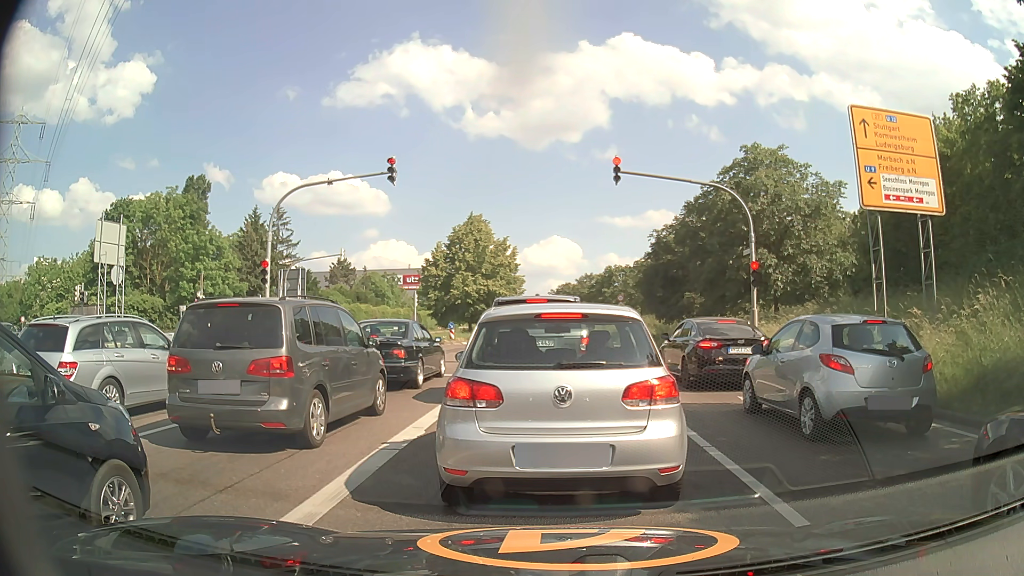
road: primary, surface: asphalt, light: Day
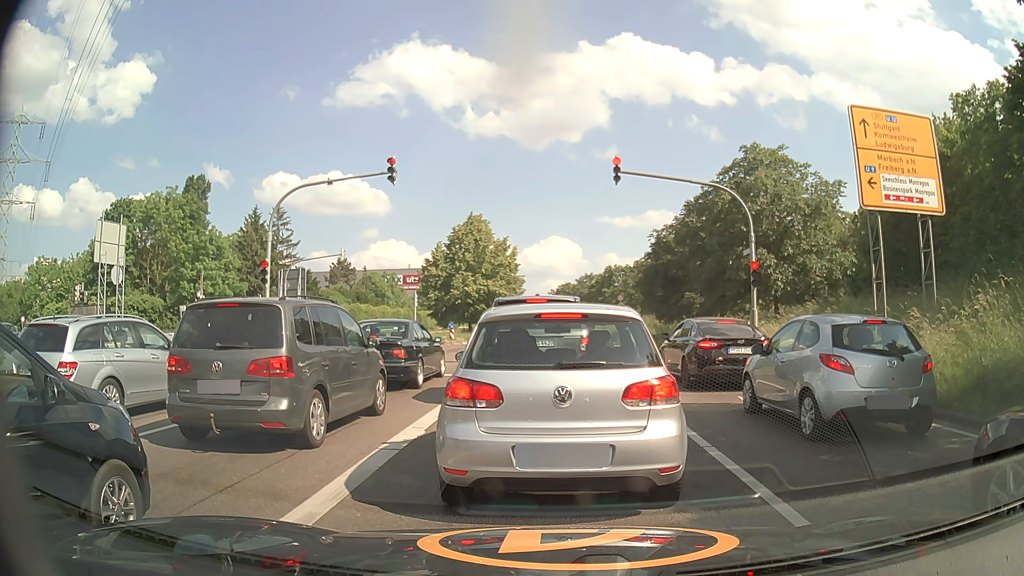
(0.0, 0.0) m; 0°
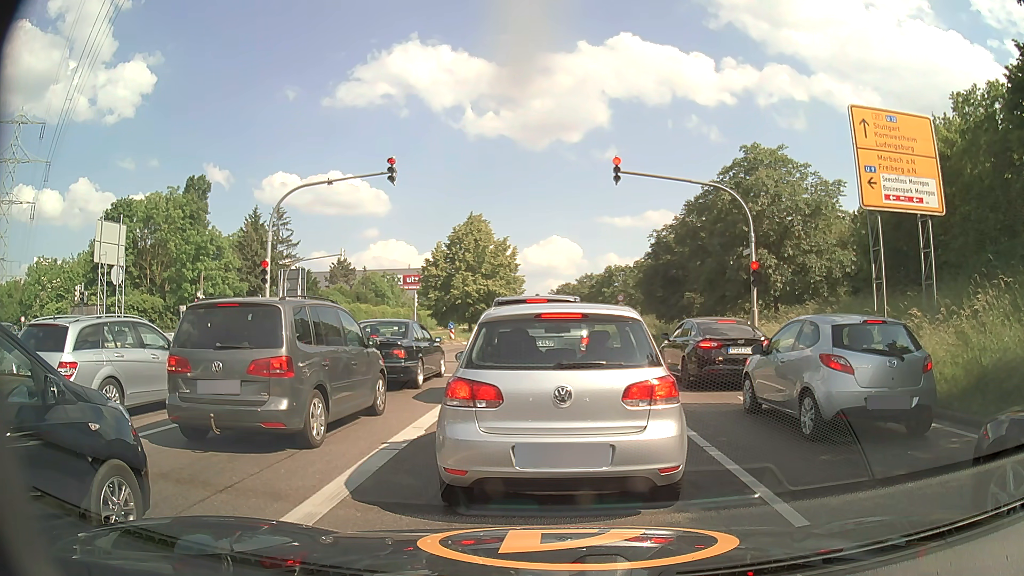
(0.0, 0.0) m; 0°
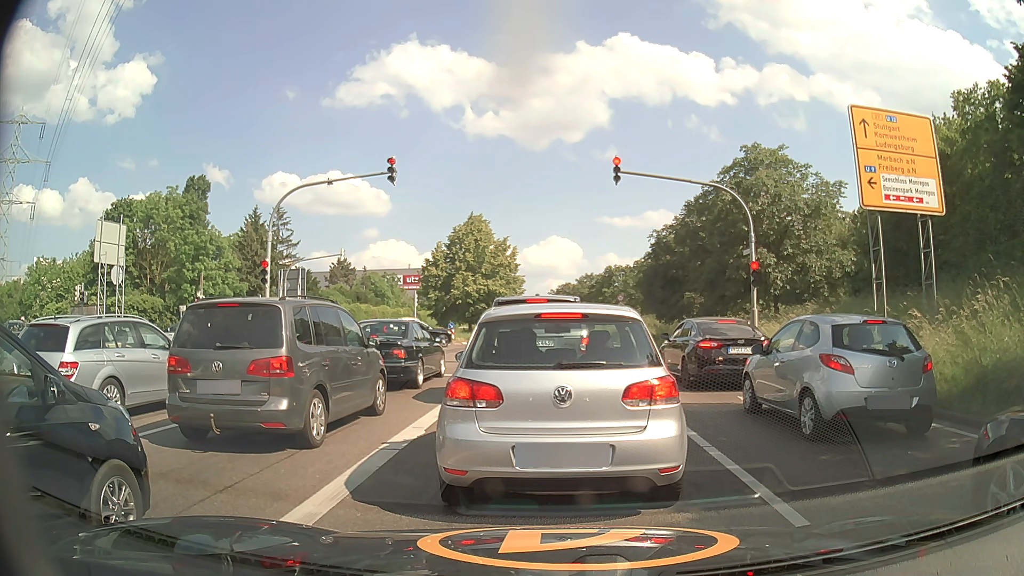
(0.0, 0.0) m; 0°
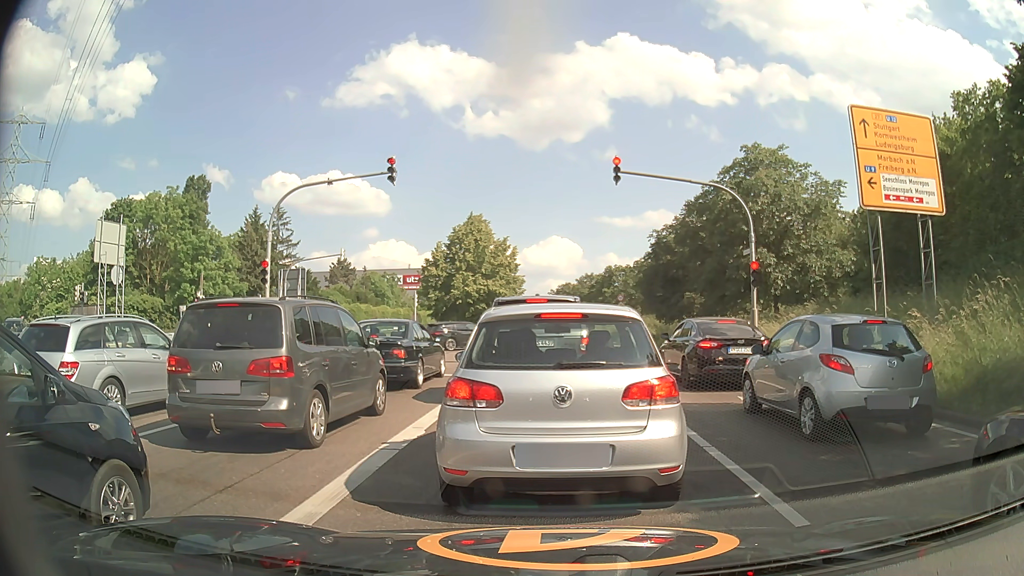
(0.0, 0.0) m; 0°
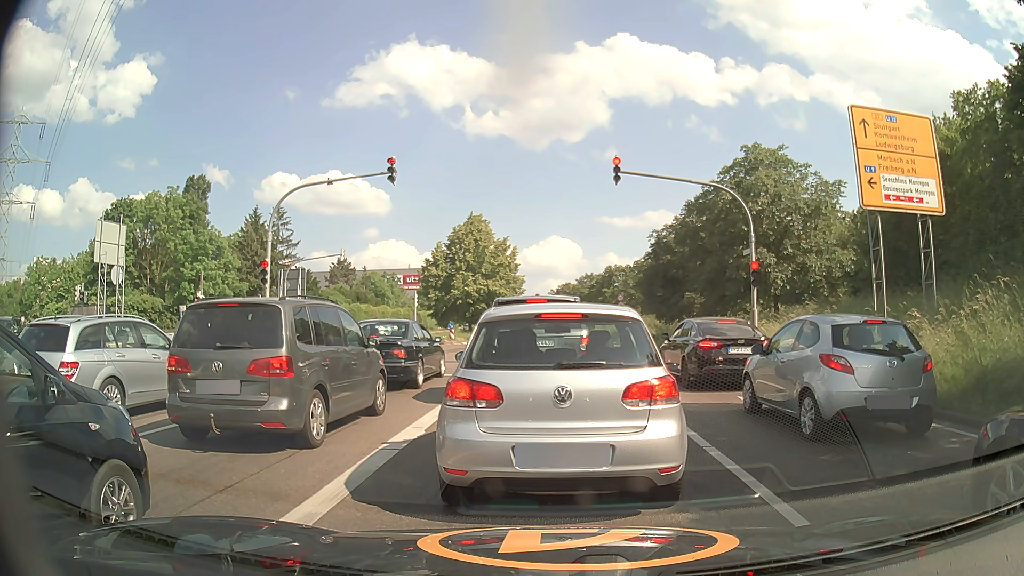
(0.0, 0.0) m; 0°
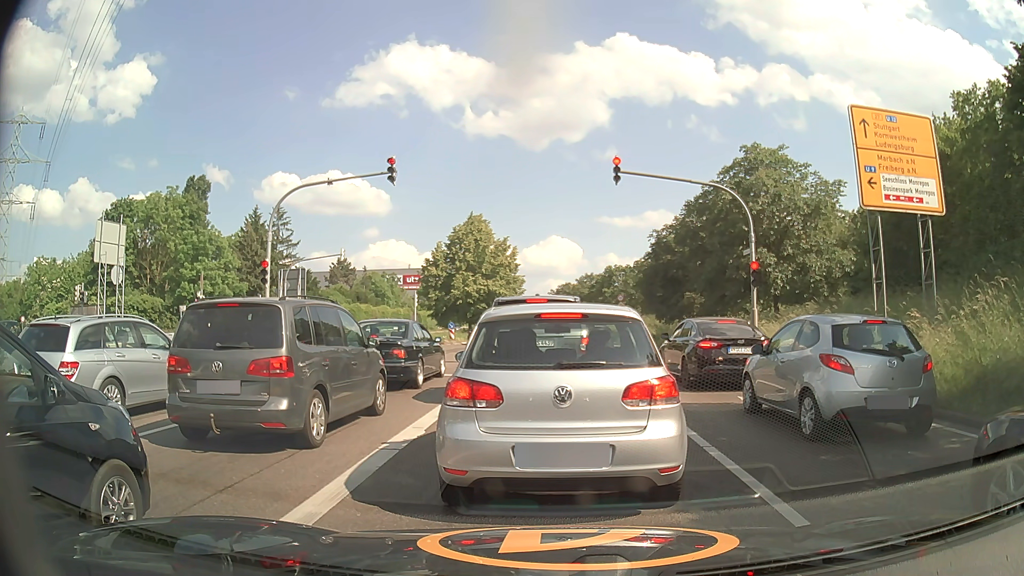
(0.0, 0.0) m; 0°
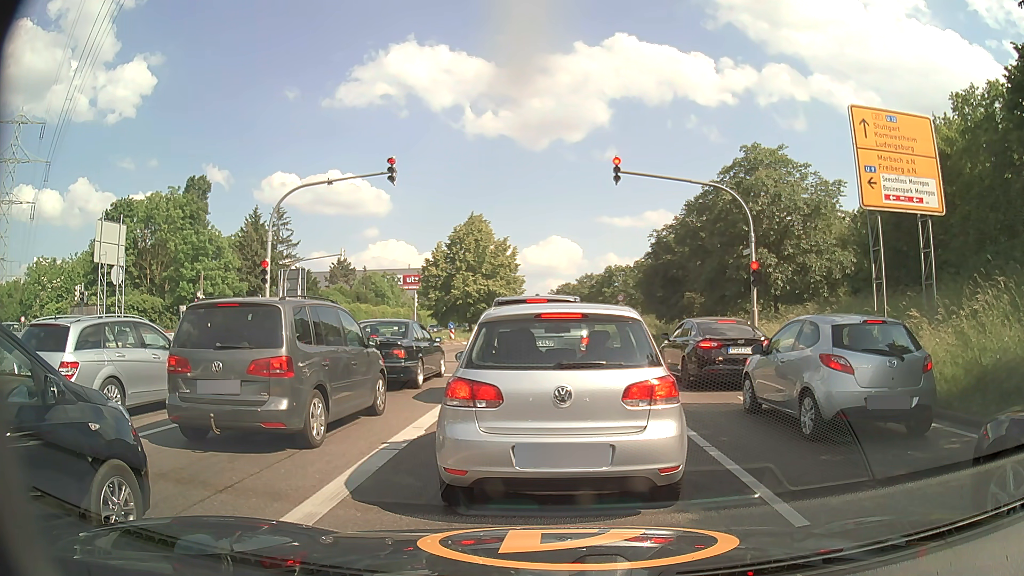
(0.0, 0.0) m; 0°
